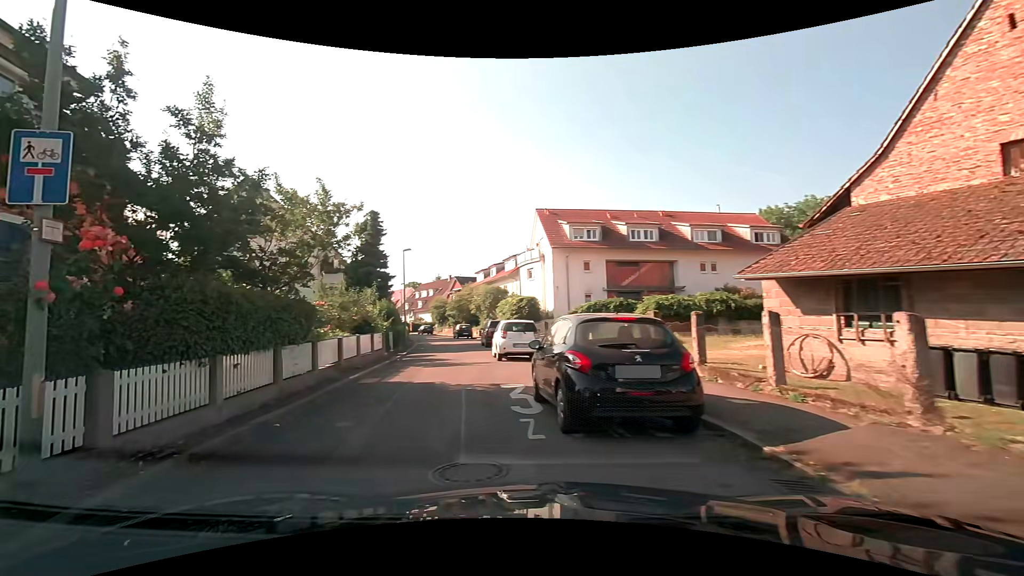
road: residential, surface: asphalt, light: Day
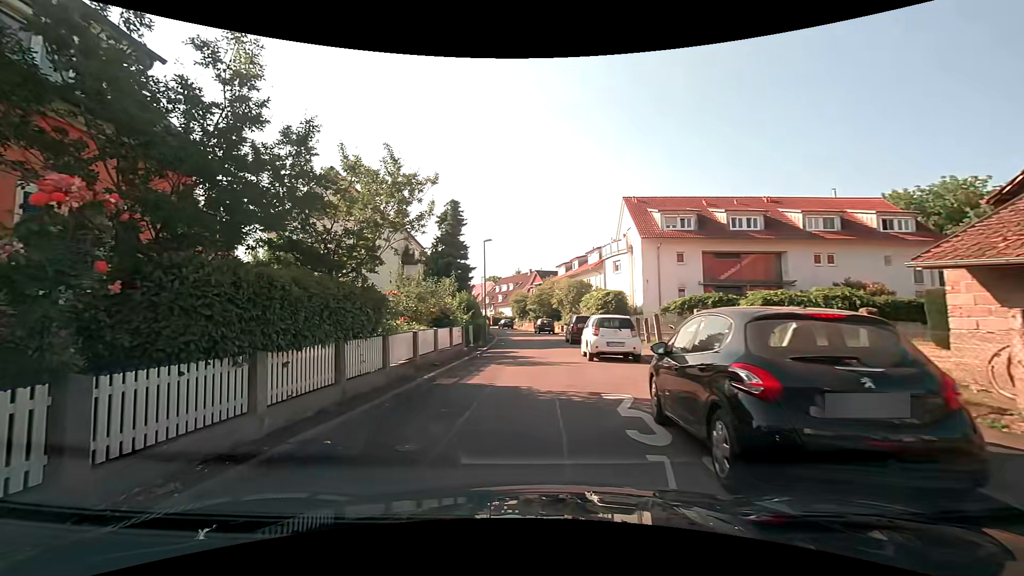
(-0.1, +2.0) m; -8°
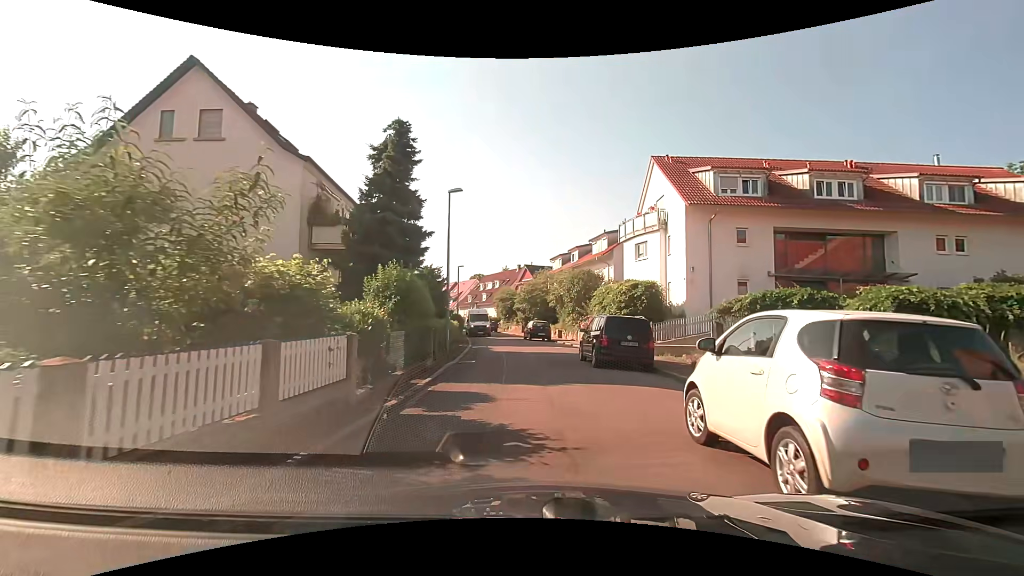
(+0.3, +12.7) m; +4°
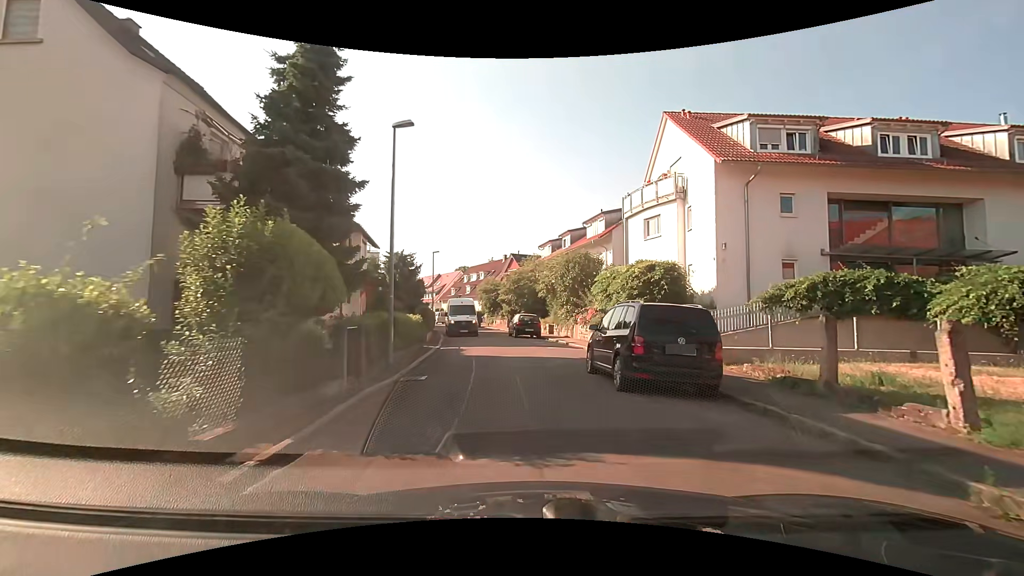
(+0.1, +6.2) m; 0°
